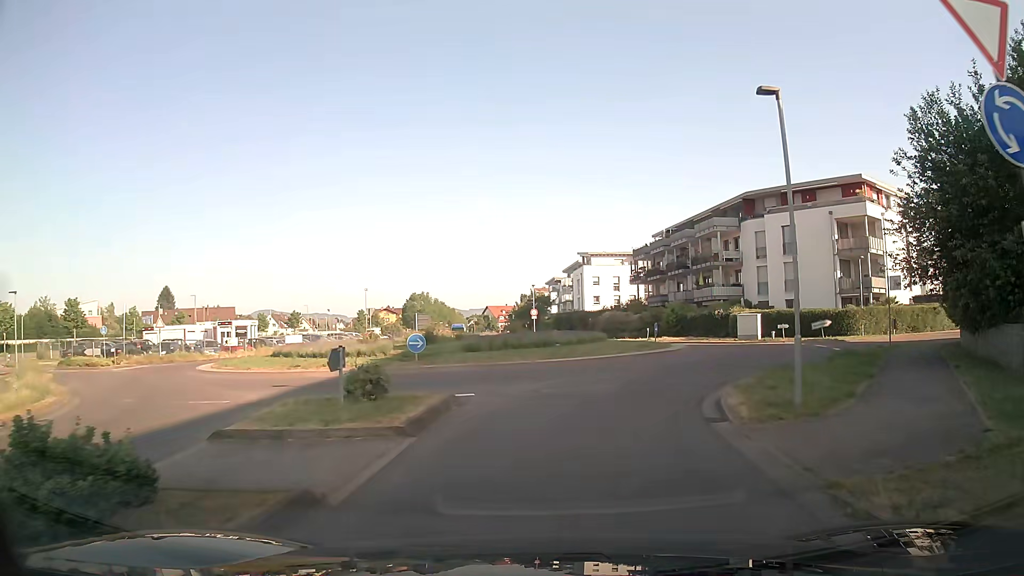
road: secondary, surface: asphalt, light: Day
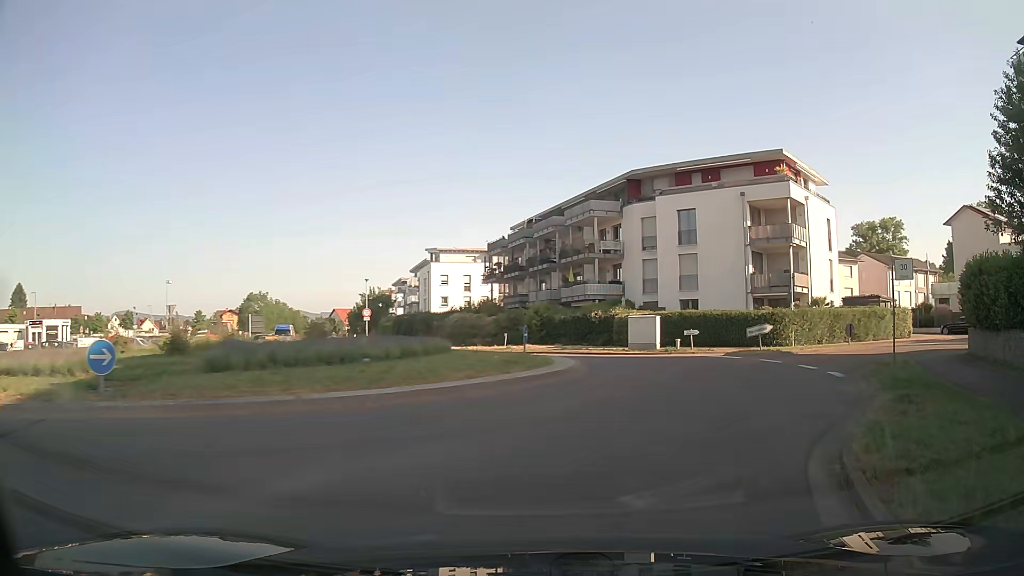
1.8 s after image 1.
(+0.9, +10.6) m; +12°
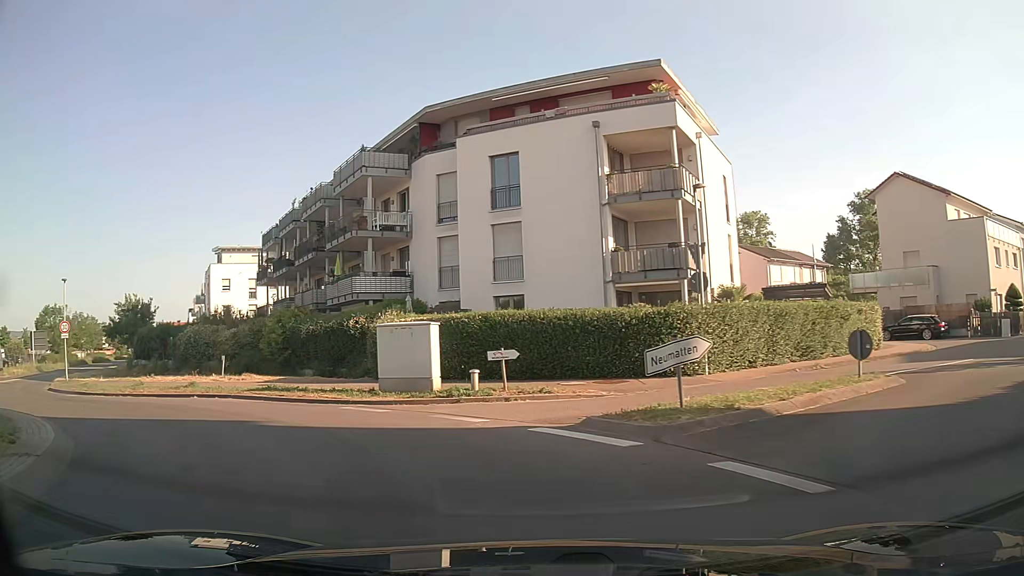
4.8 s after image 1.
(+4.2, +16.0) m; +15°
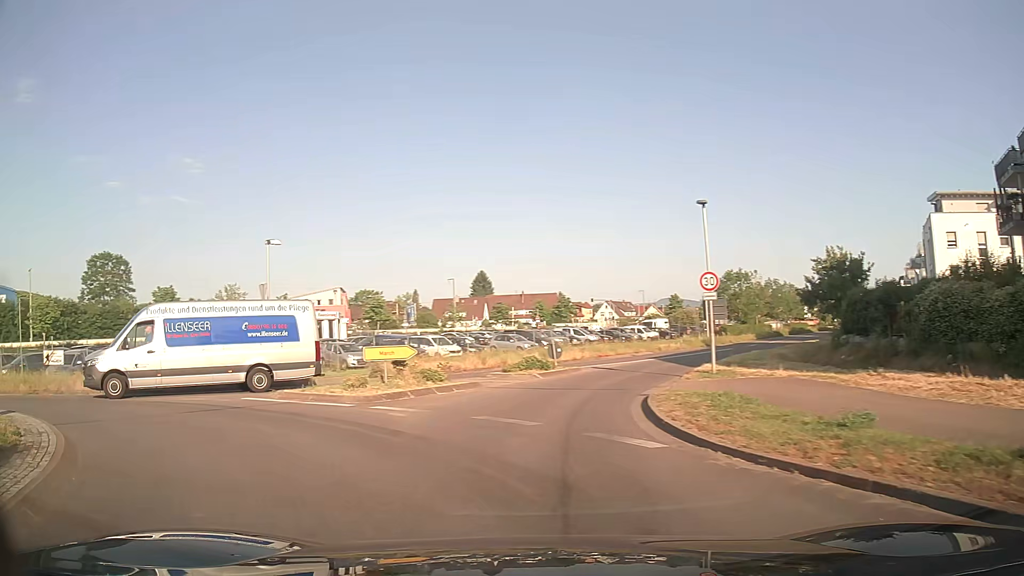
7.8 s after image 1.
(-7.3, +13.4) m; -62°
(-3, +9) (-12, +14) (-22, +15) (-31, +18) (-40, +23) (-44, +32) (-42, +42) (-38, +51) (-32, +59) (-26, +67) m
